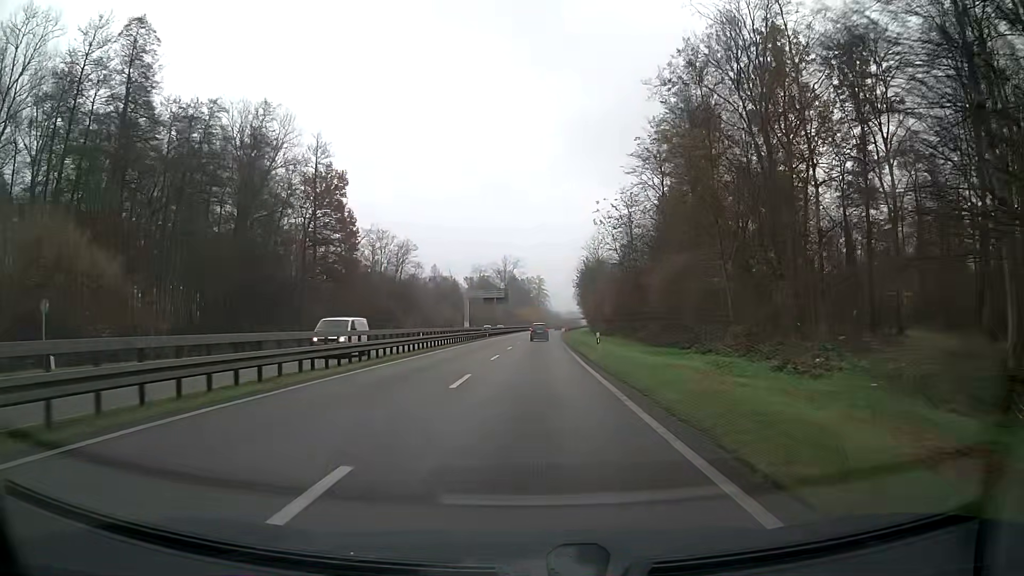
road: trunk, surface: asphalt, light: Day
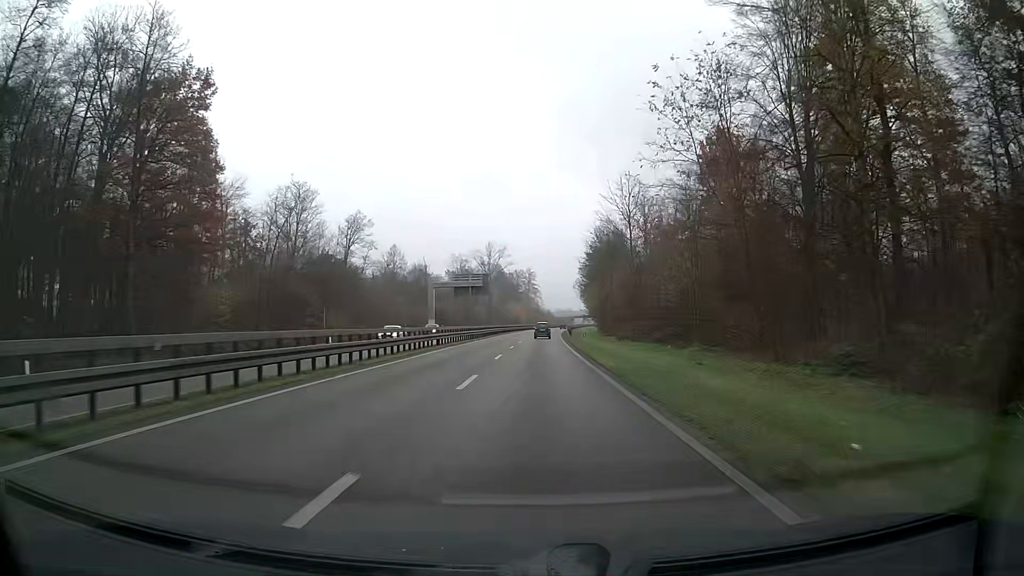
(+0.3, +36.7) m; +1°
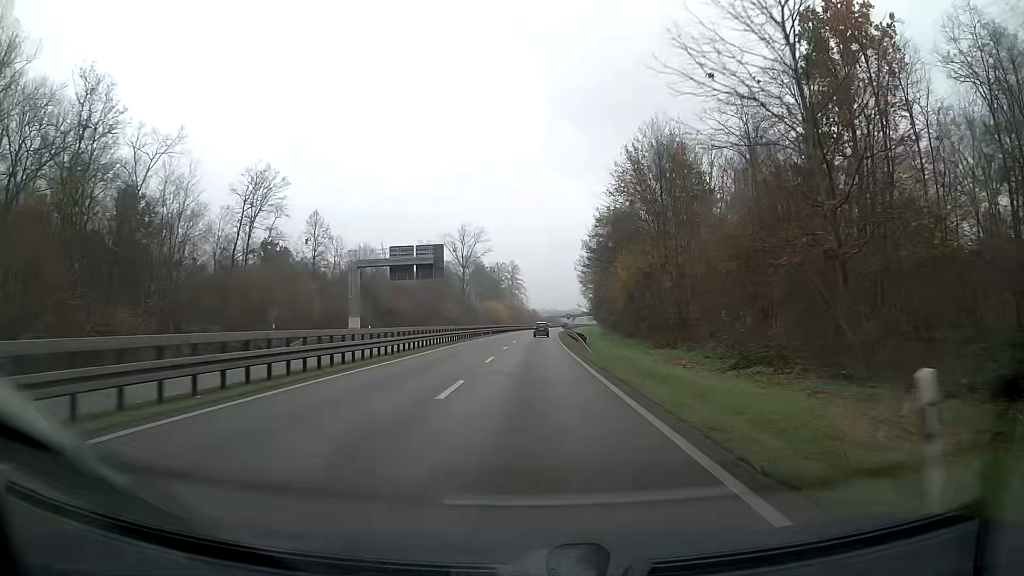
(+0.4, +37.9) m; +1°
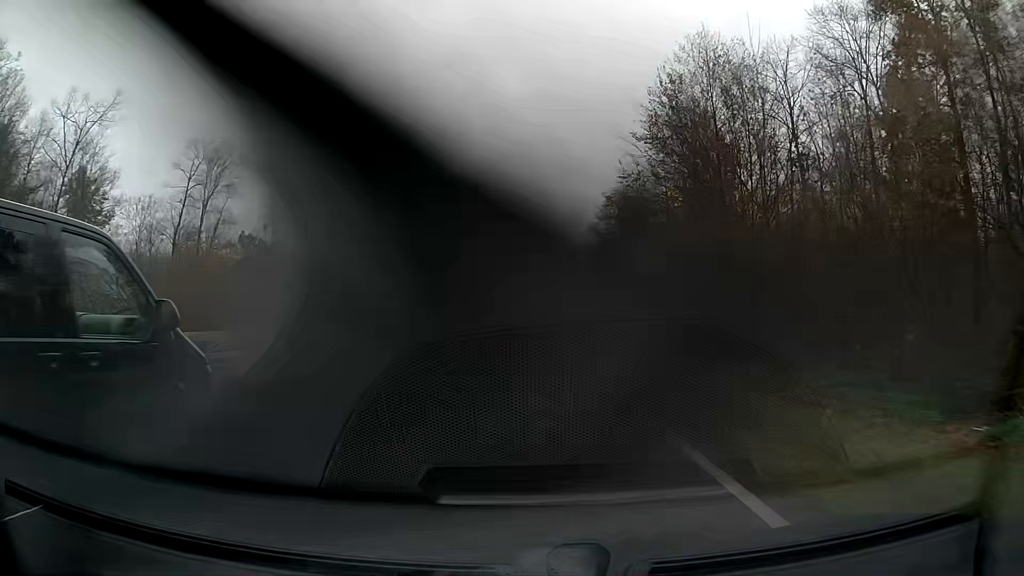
(0.0, +12.9) m; 0°
